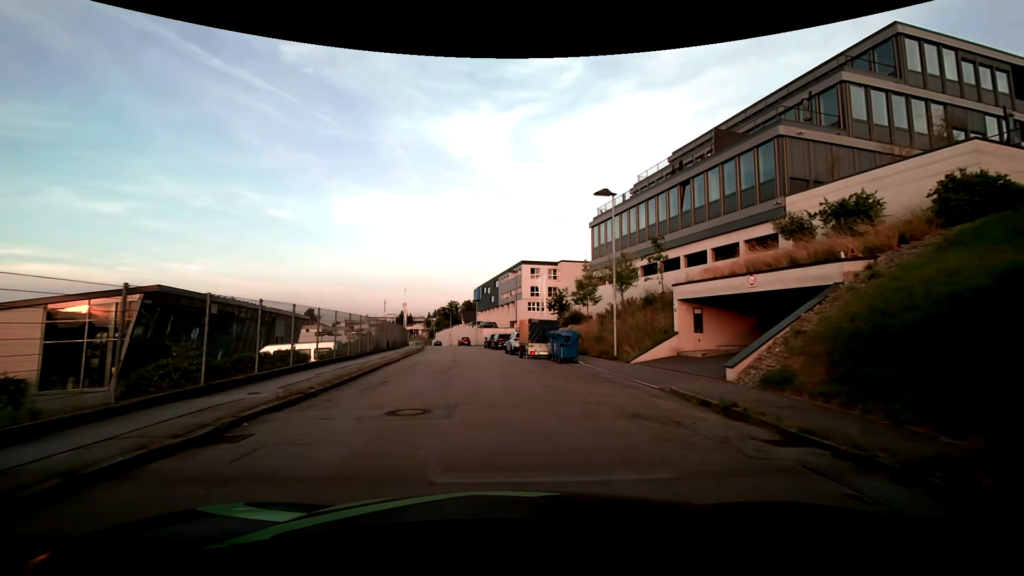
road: residential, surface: asphalt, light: Day
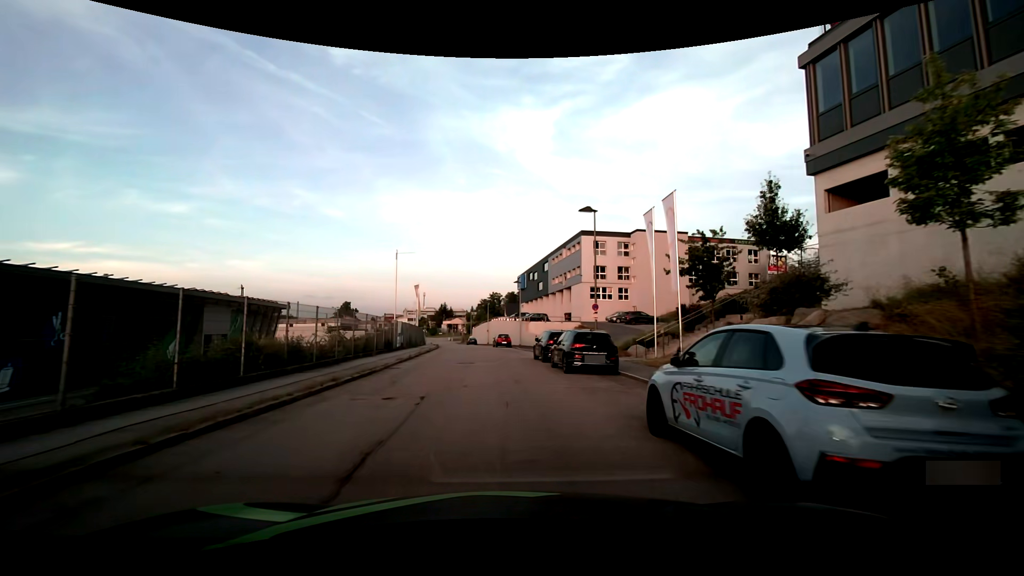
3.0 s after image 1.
(-1.1, +26.8) m; -5°
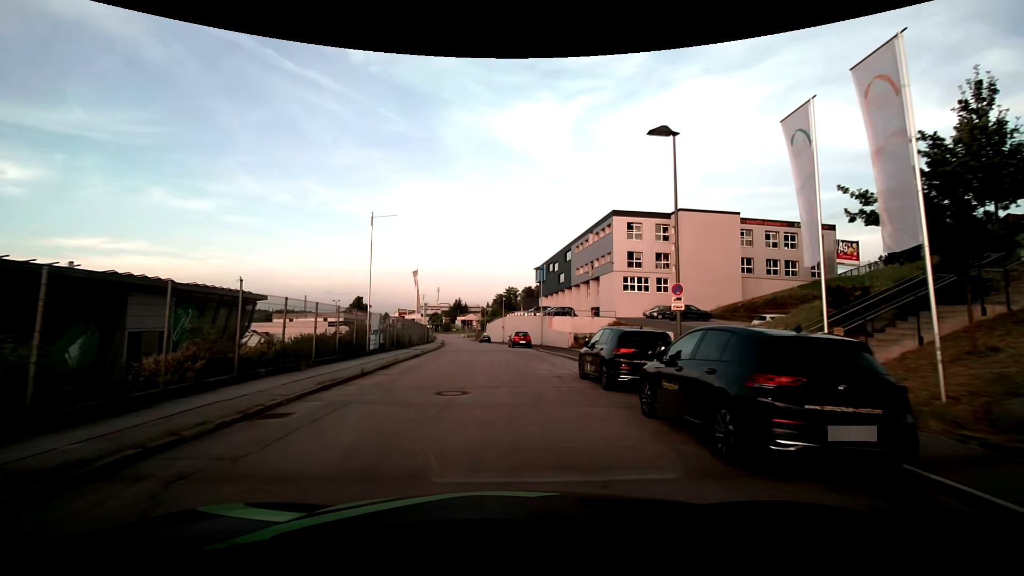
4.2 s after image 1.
(-0.2, +11.0) m; -2°
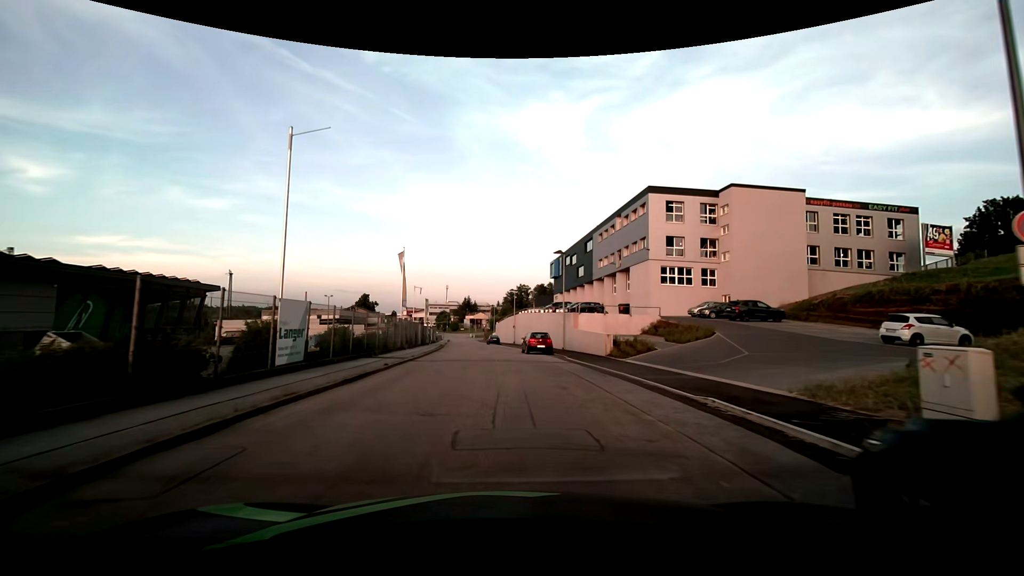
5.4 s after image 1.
(-0.2, +11.1) m; -1°
(0, +10) (0, +20) (-1, +30) (-2, +40) (-2, +50) (-3, +60) (-5, +70) (-6, +80) (-6, +90) (-6, +100) m
